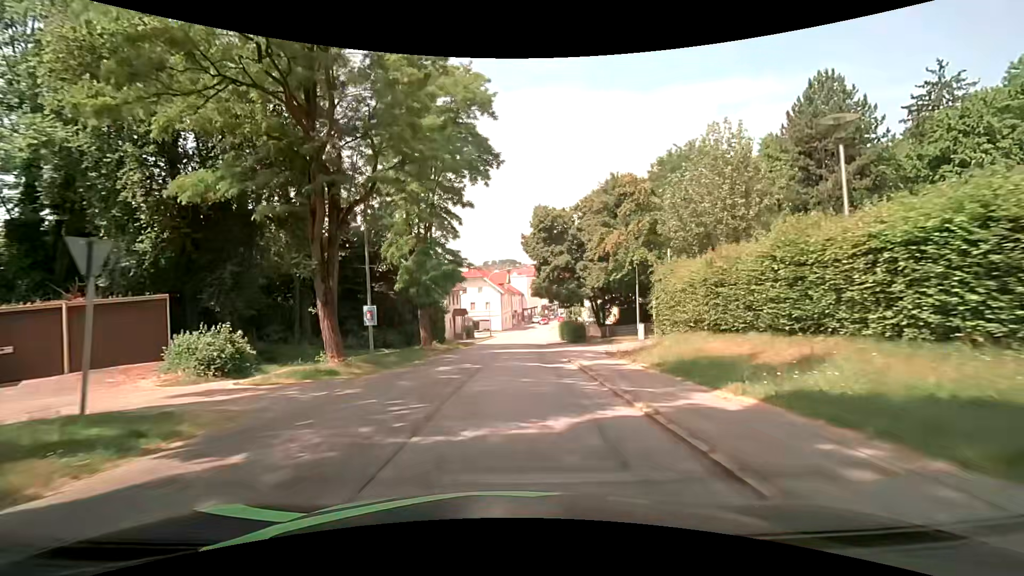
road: secondary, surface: asphalt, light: Day
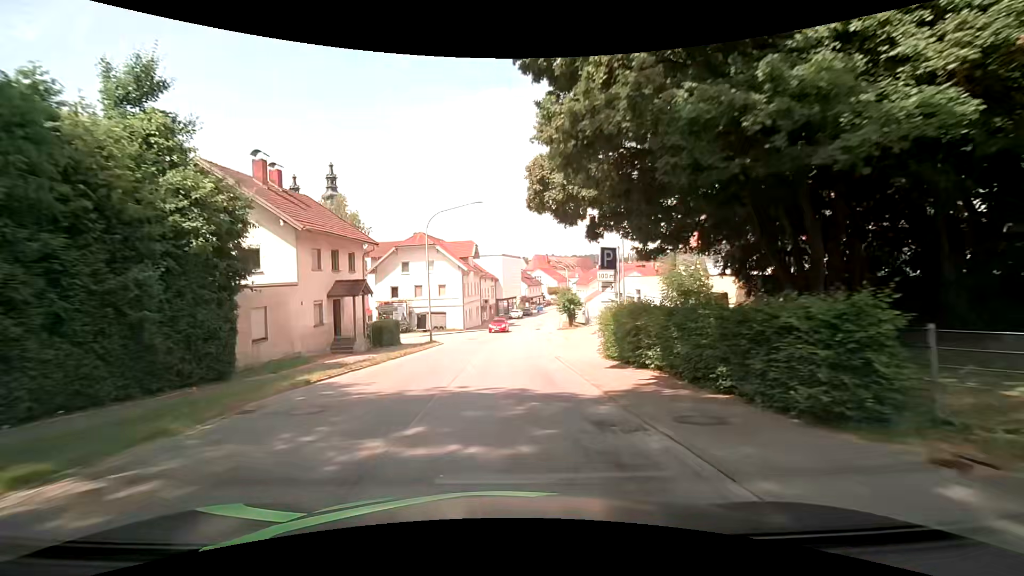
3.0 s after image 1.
(+0.9, +34.4) m; +2°
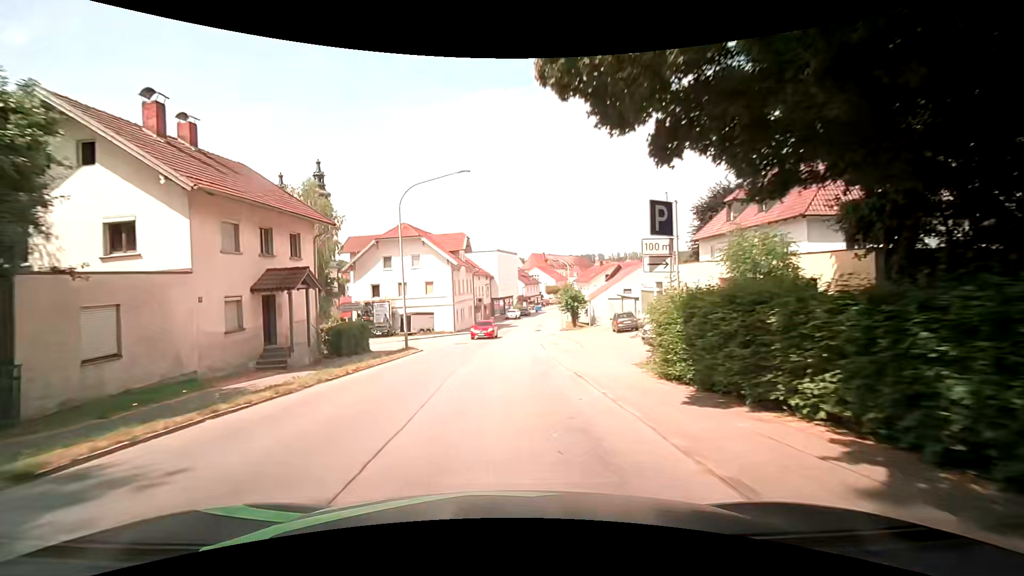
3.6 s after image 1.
(+0.1, +7.0) m; +1°
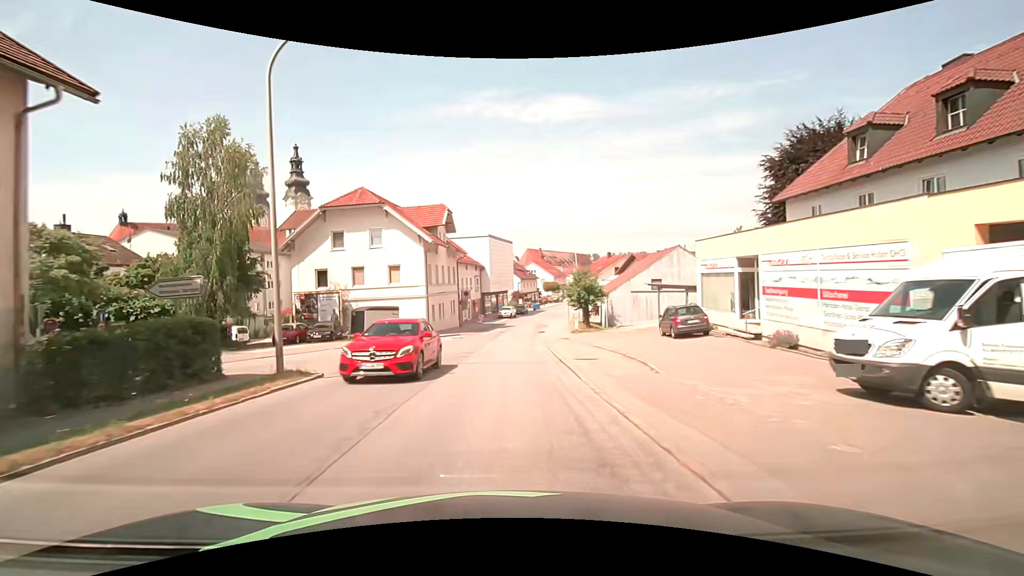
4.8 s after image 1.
(+0.1, +13.9) m; +2°
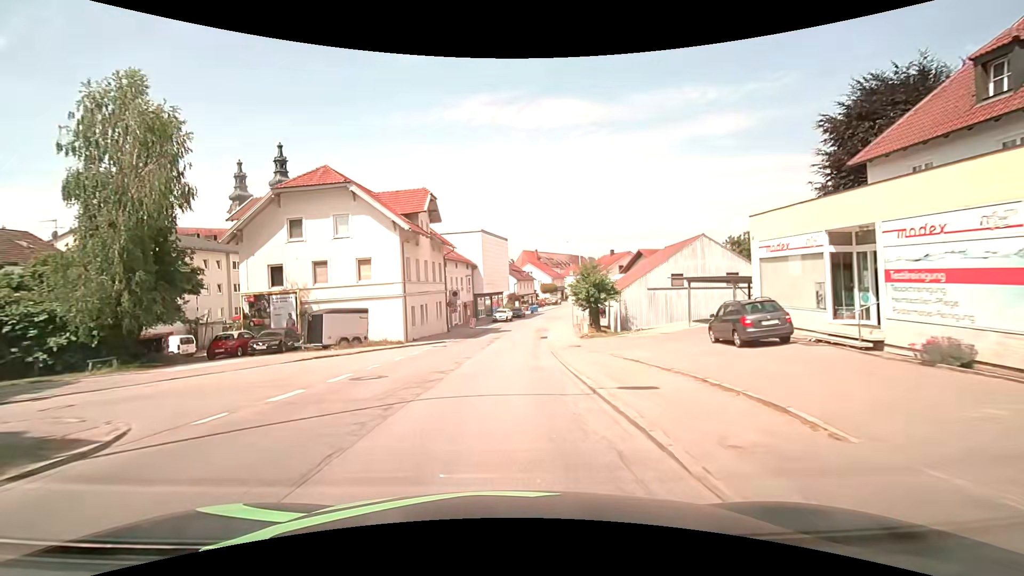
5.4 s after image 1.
(0.0, +7.0) m; 0°
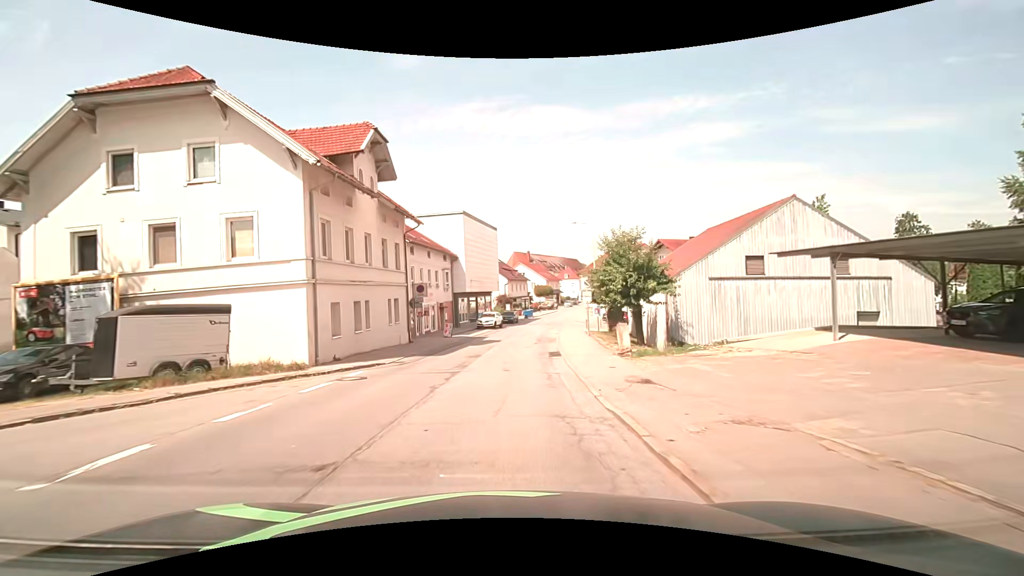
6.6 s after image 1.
(0.0, +13.9) m; +1°
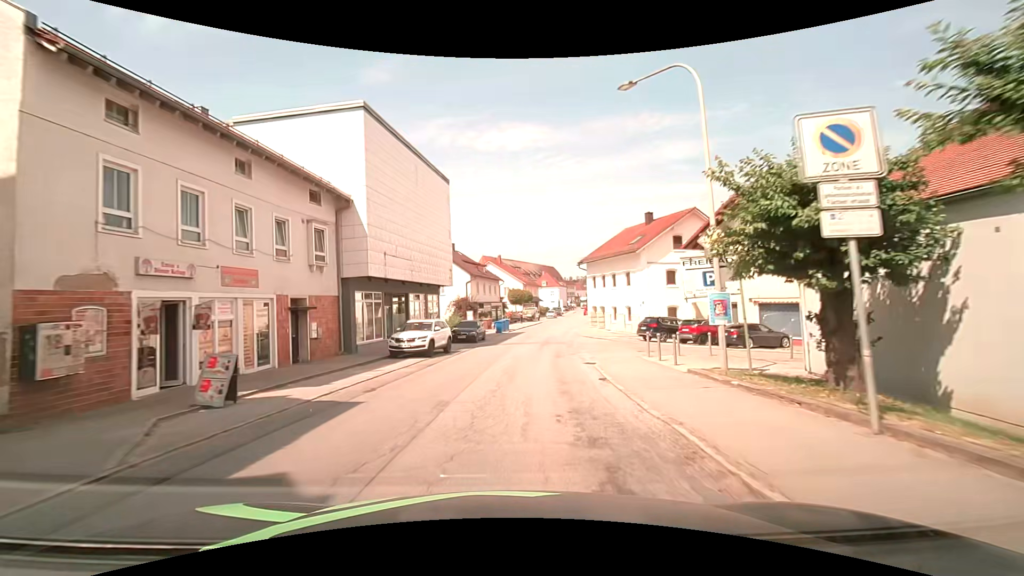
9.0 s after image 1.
(+0.6, +27.3) m; +3°
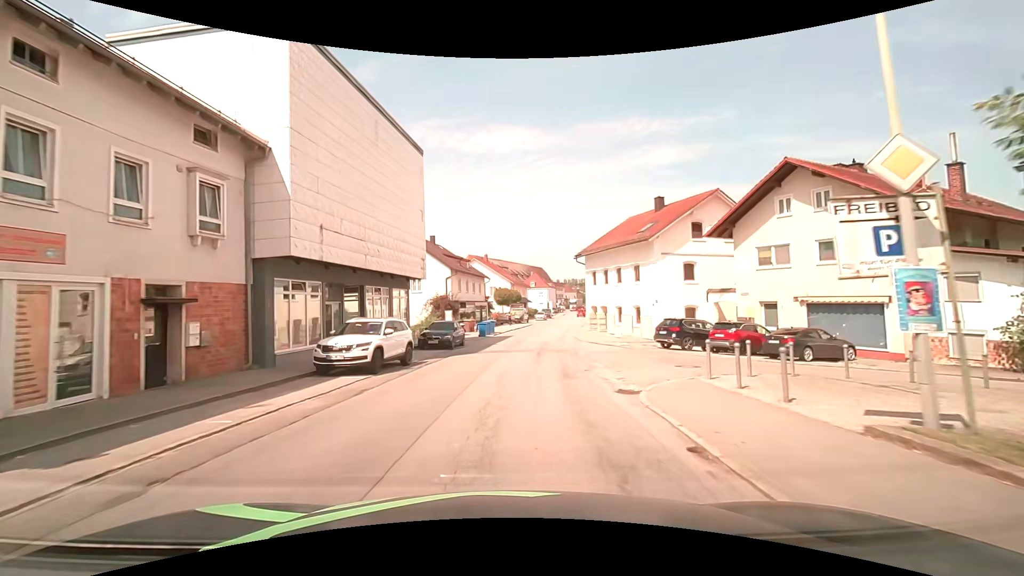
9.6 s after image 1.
(+0.1, +6.9) m; +1°
